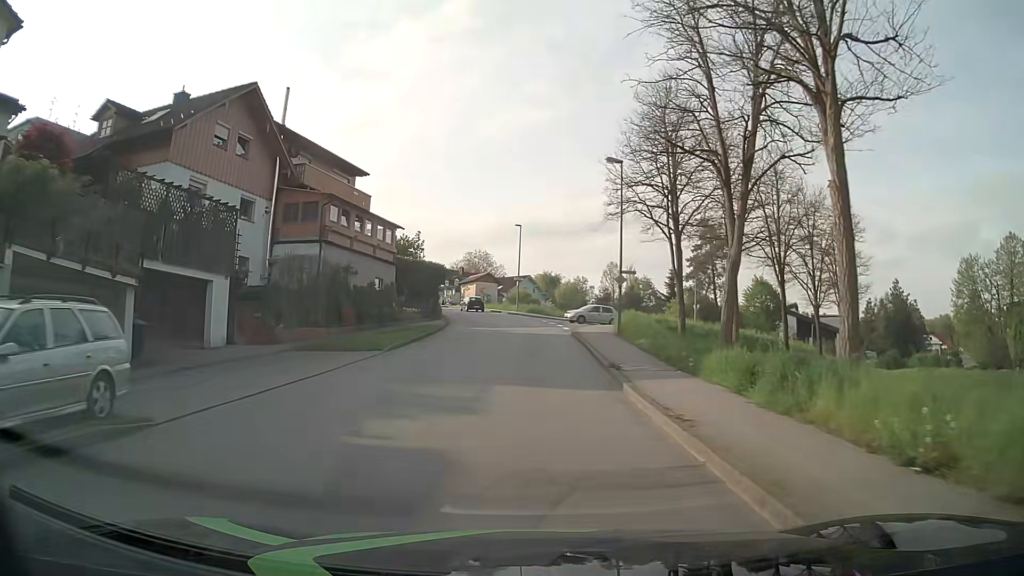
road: unclassified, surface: asphalt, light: Day
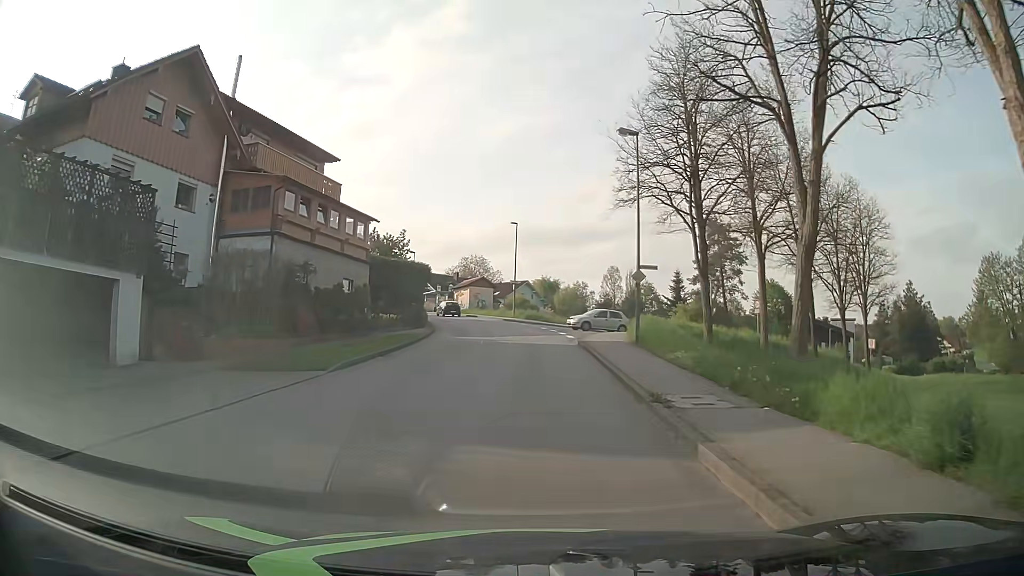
(0.0, +5.6) m; 0°
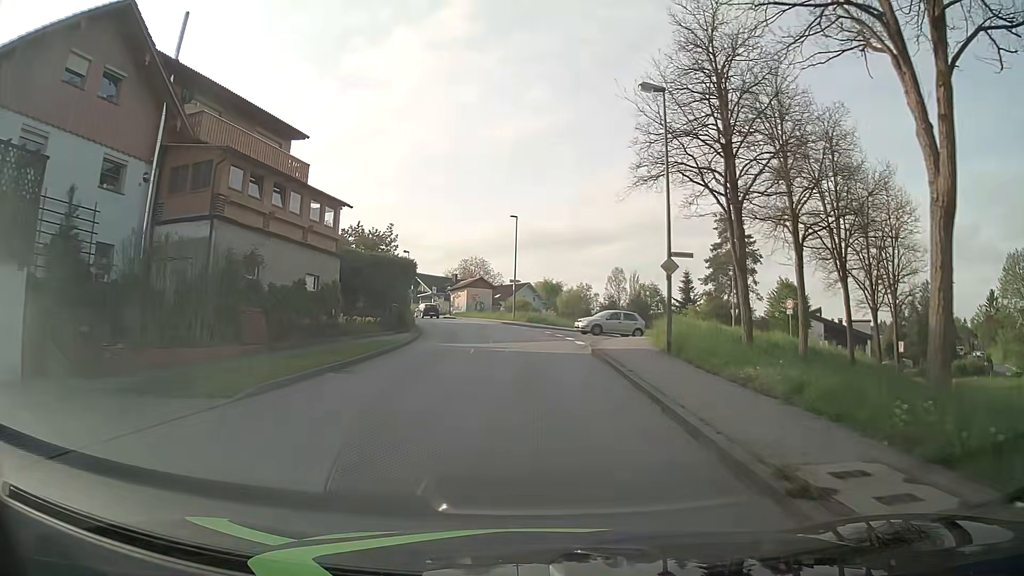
(0.0, +5.2) m; -2°
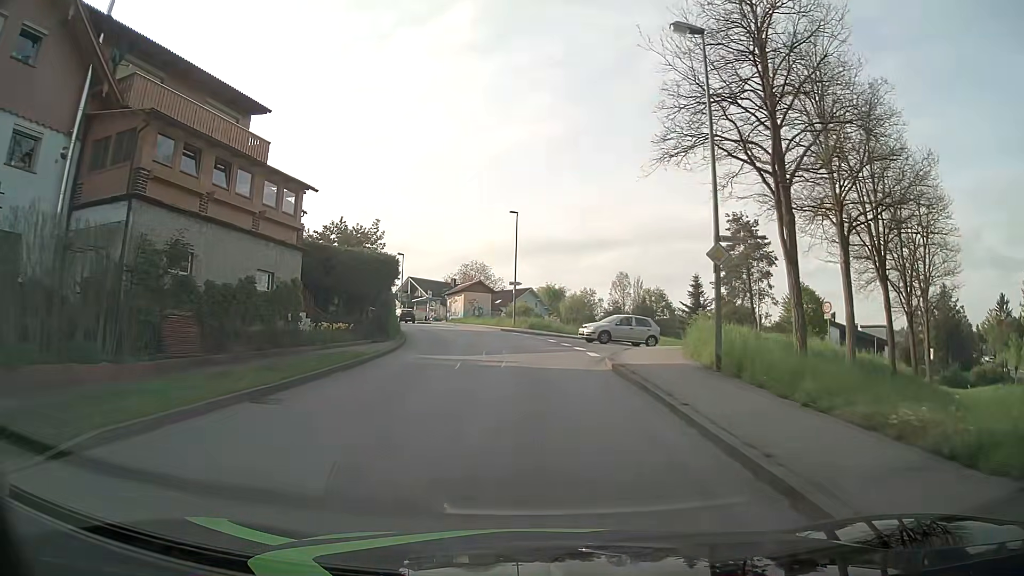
(+0.1, +4.8) m; +1°
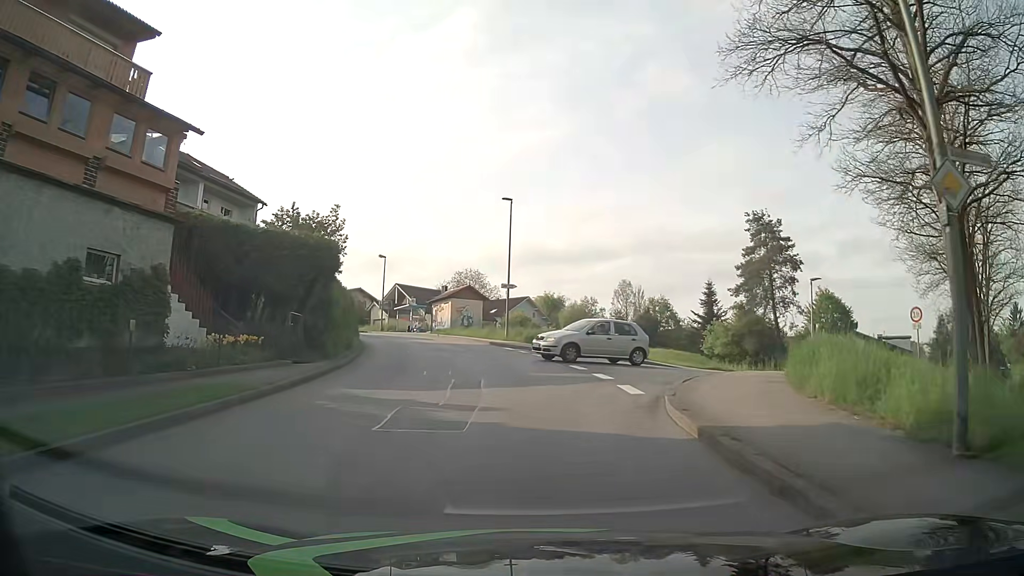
(-0.1, +8.5) m; -1°
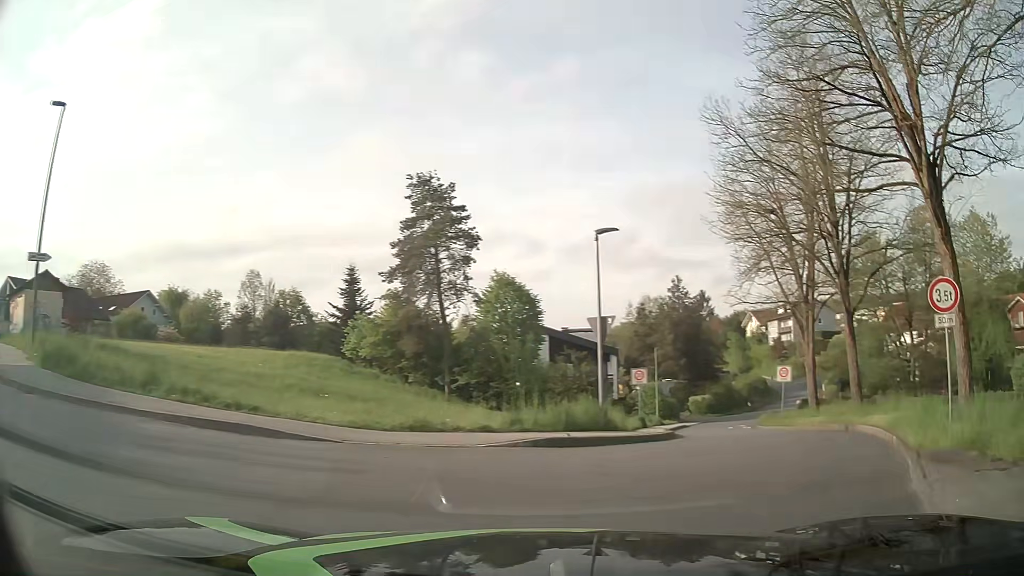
(+2.4, +17.0) m; +32°
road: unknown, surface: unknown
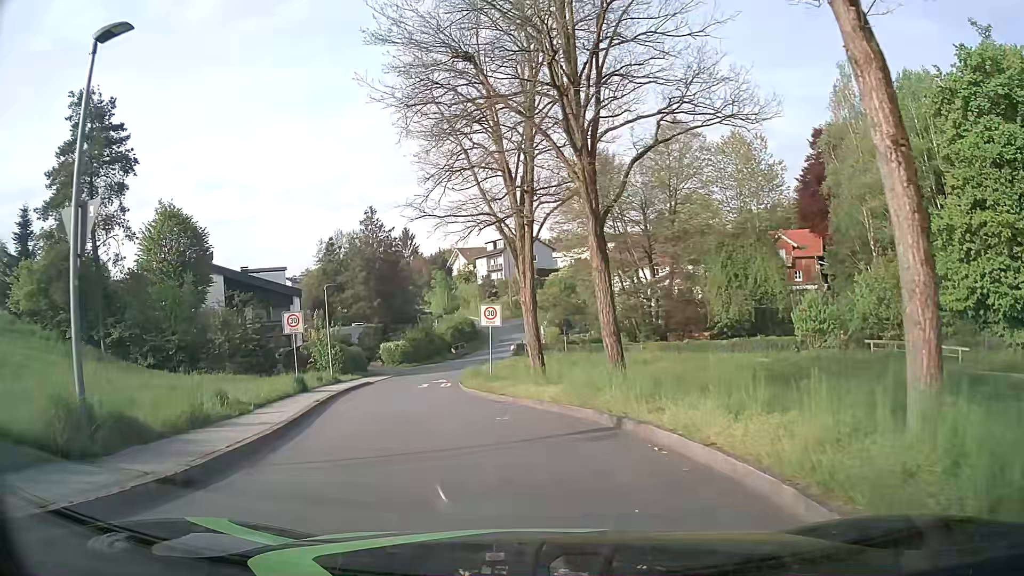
(+2.9, +9.3) m; +23°
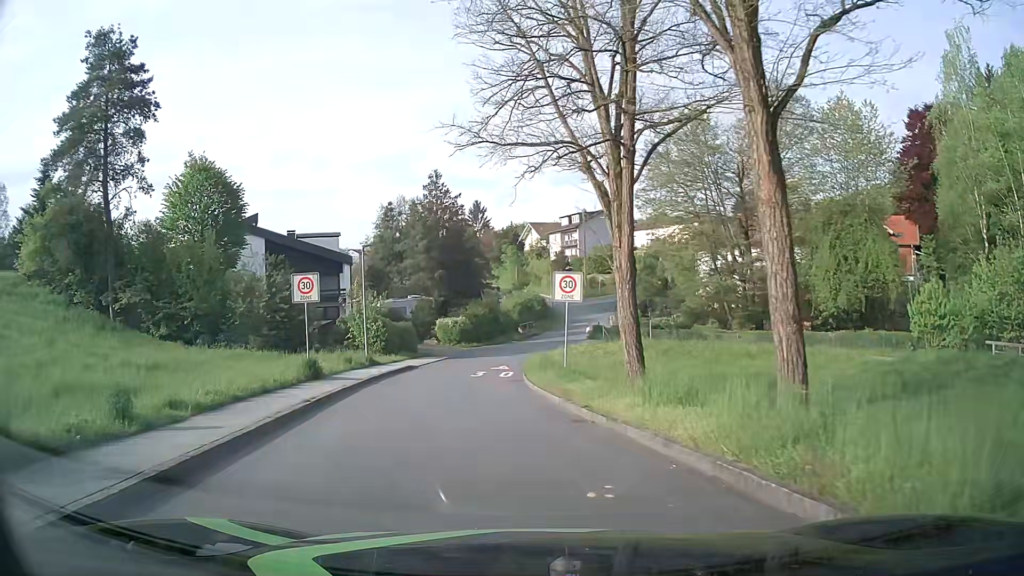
(-0.3, +6.8) m; -5°
